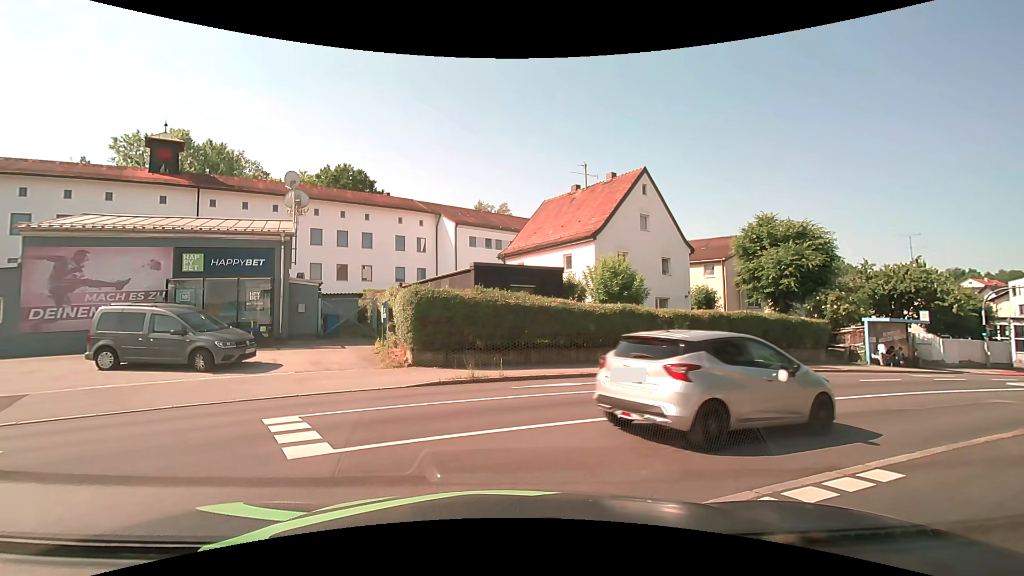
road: service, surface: paving_stones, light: Day
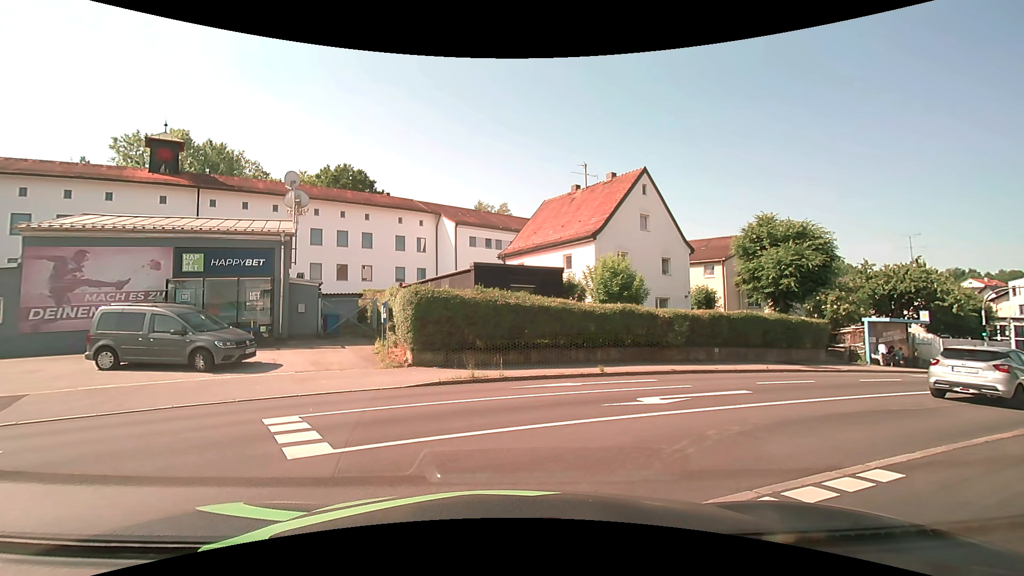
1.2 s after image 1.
(0.0, 0.0) m; 0°
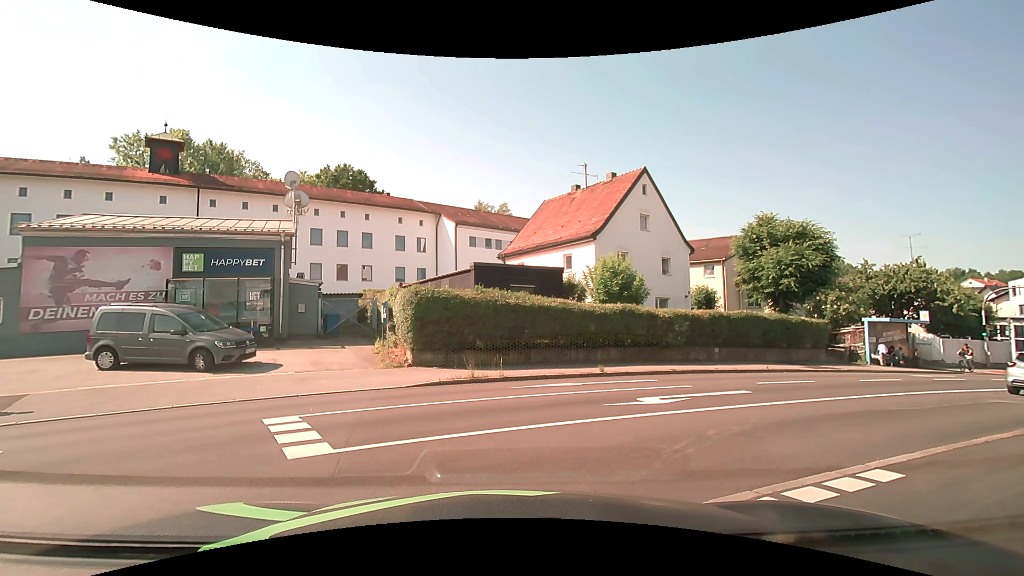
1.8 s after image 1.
(0.0, 0.0) m; 0°
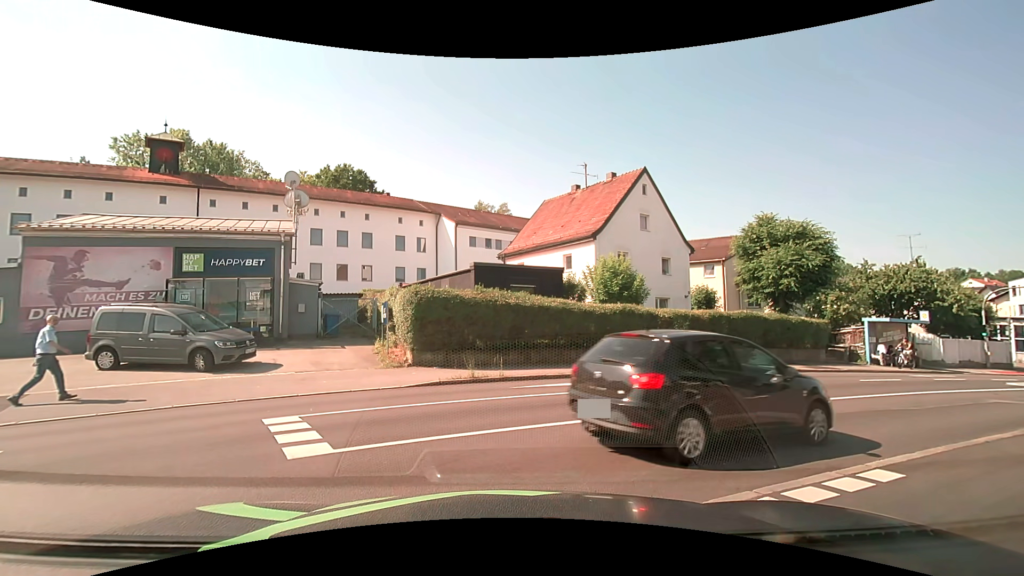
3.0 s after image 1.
(0.0, 0.0) m; 0°
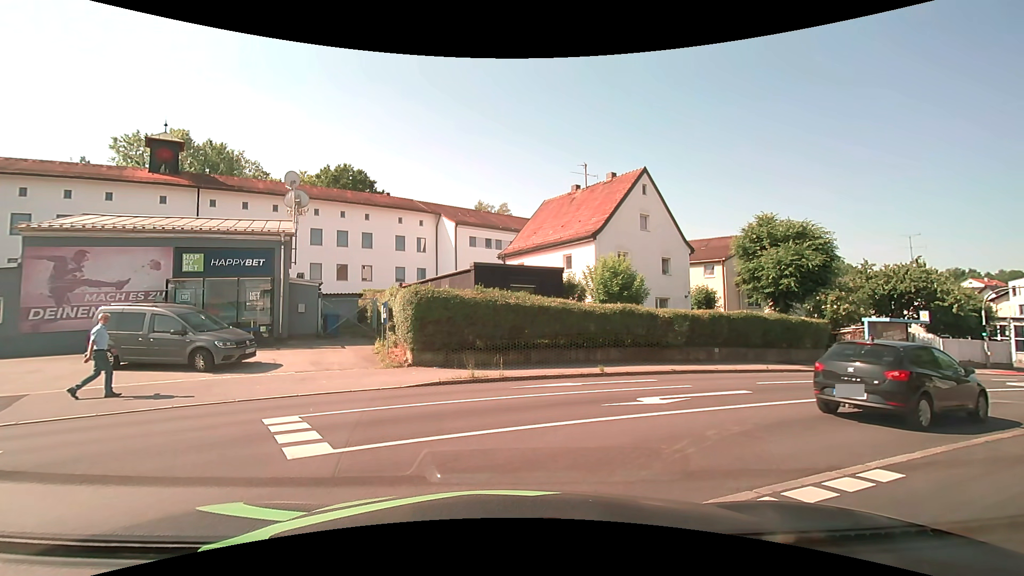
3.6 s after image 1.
(0.0, 0.0) m; 0°
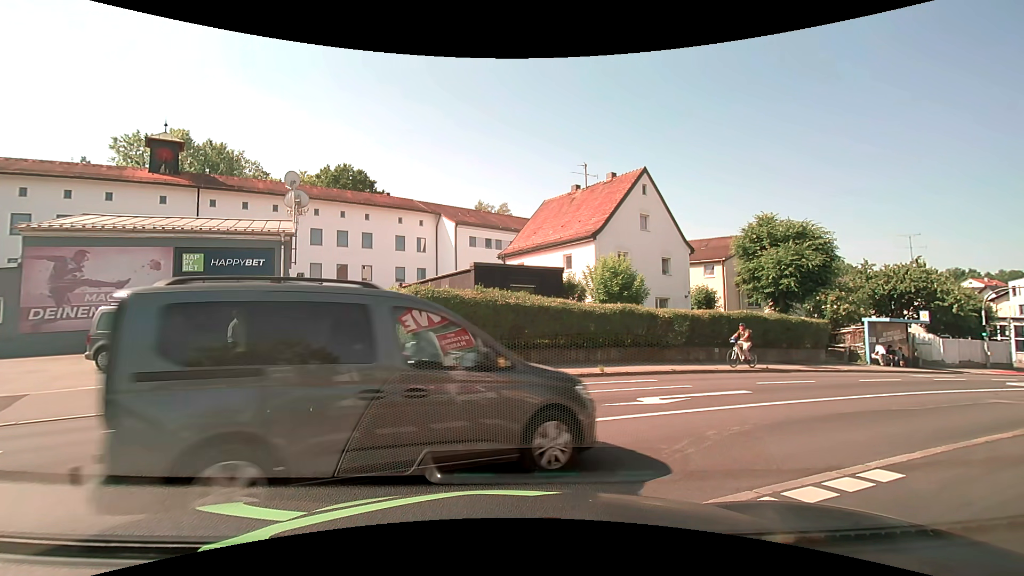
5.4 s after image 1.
(0.0, 0.0) m; 0°
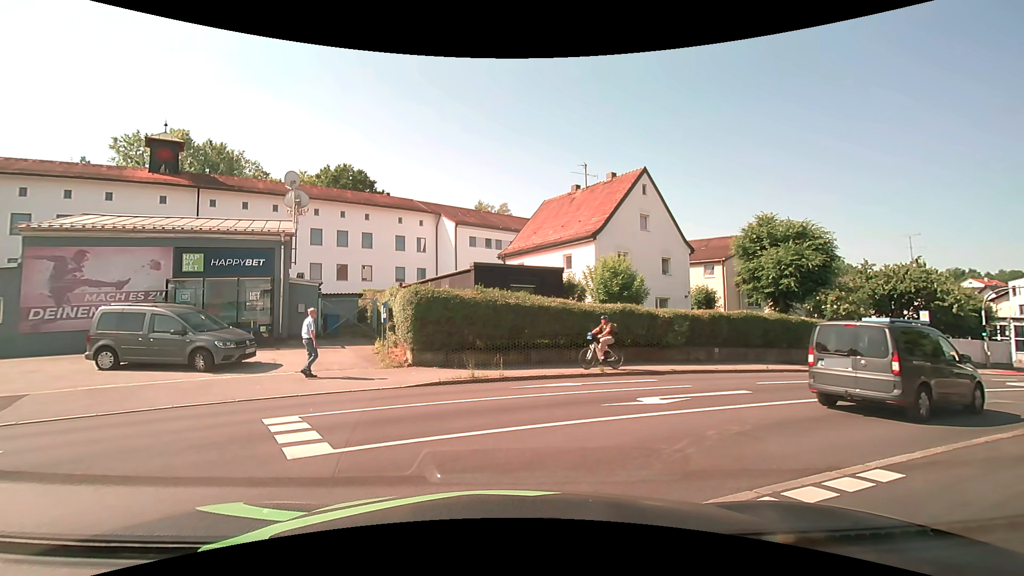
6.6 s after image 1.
(0.0, 0.0) m; 0°
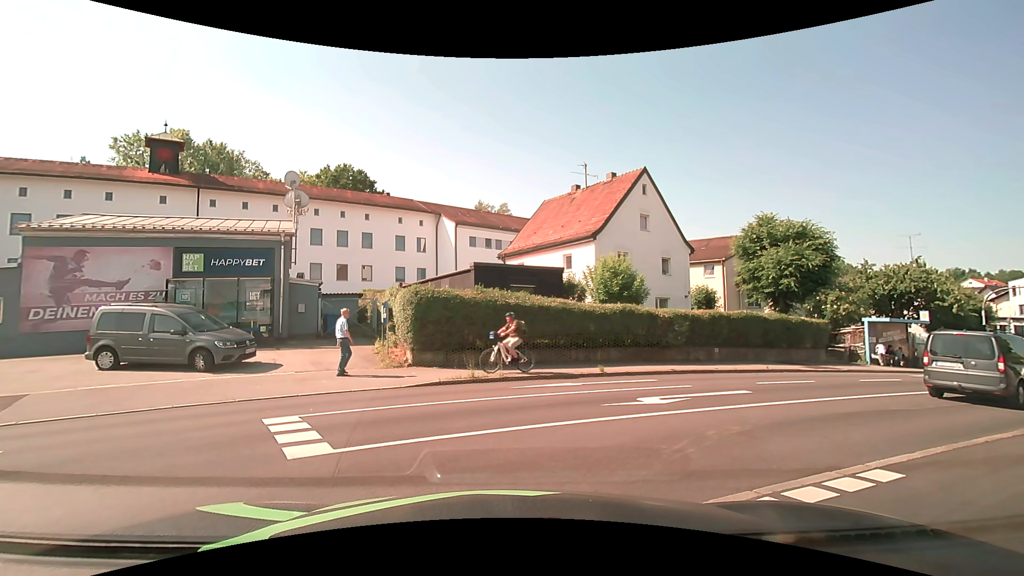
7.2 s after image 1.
(0.0, 0.0) m; 0°
